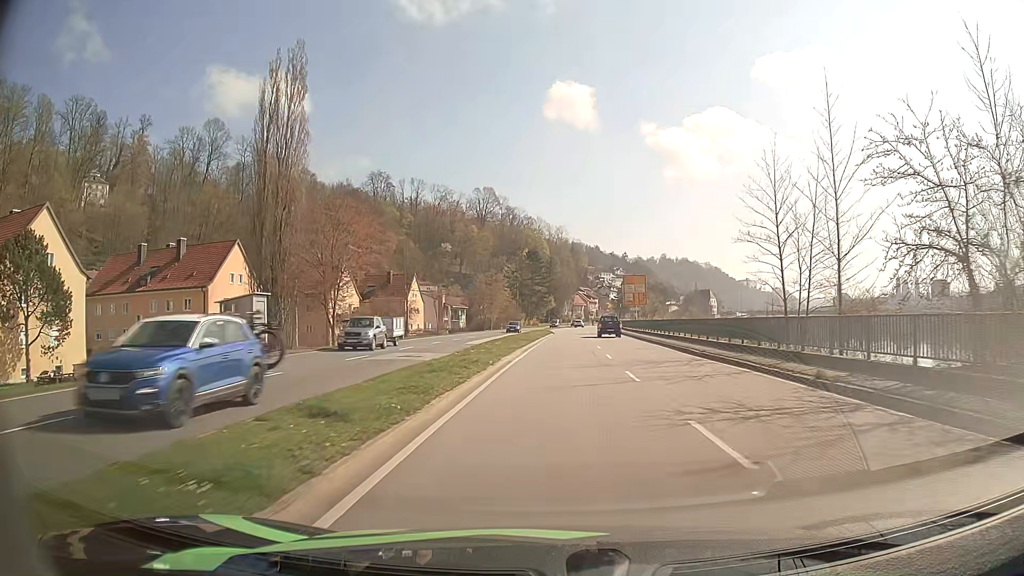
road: primary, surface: asphalt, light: Day
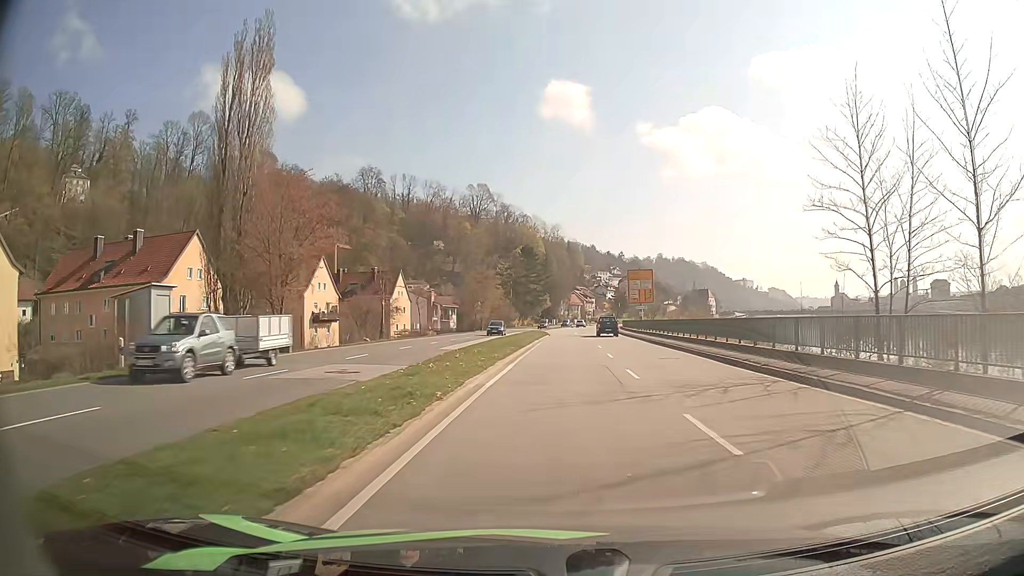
(0.0, +8.4) m; 0°
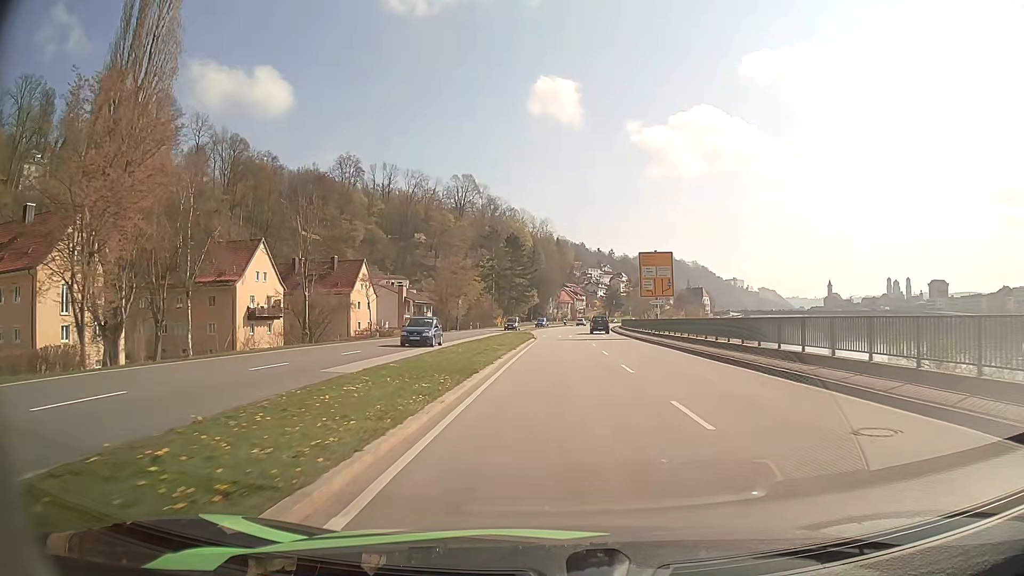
(+0.2, +16.6) m; +1°
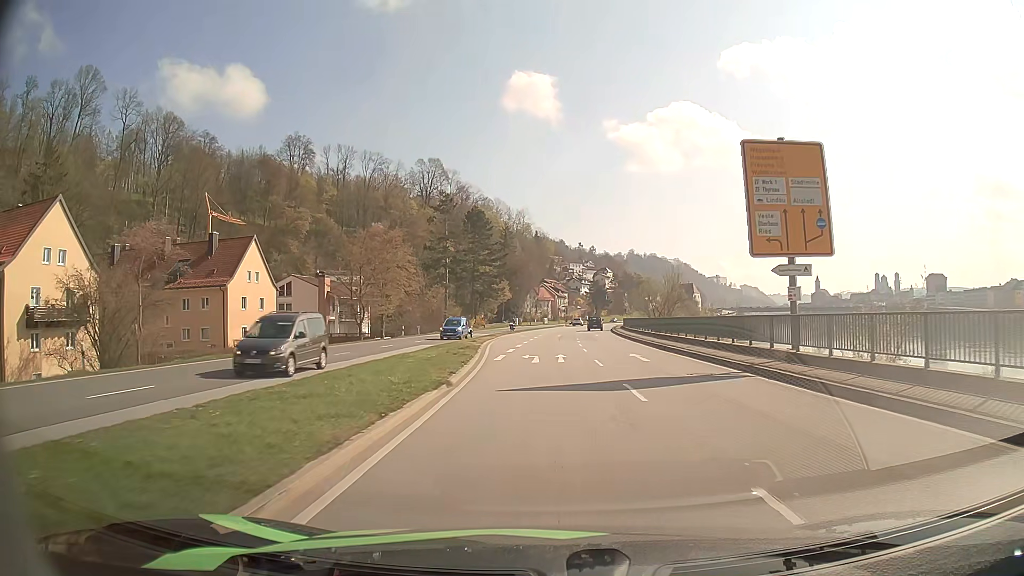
(+0.6, +32.8) m; +2°
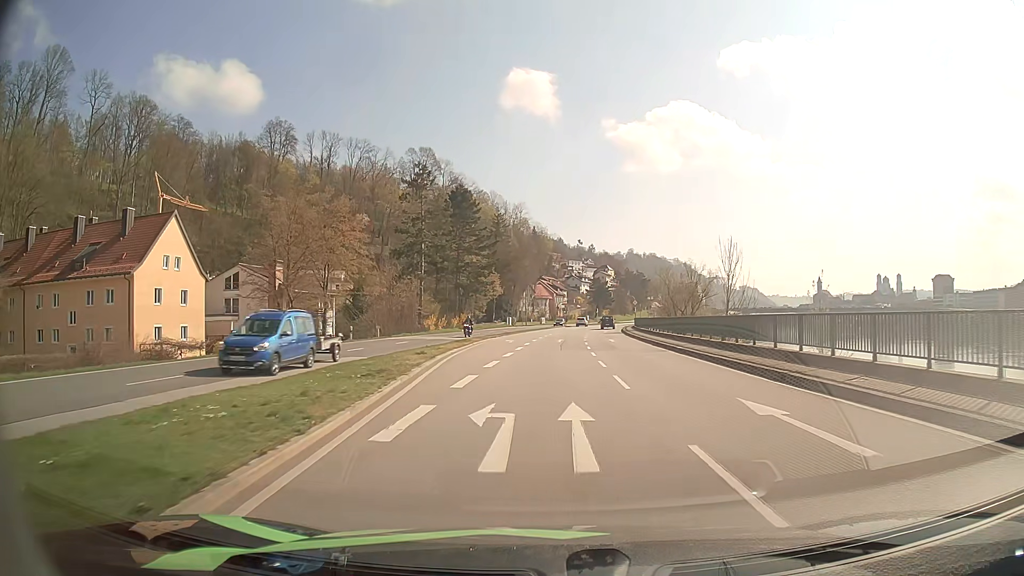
(0.0, +16.1) m; 0°
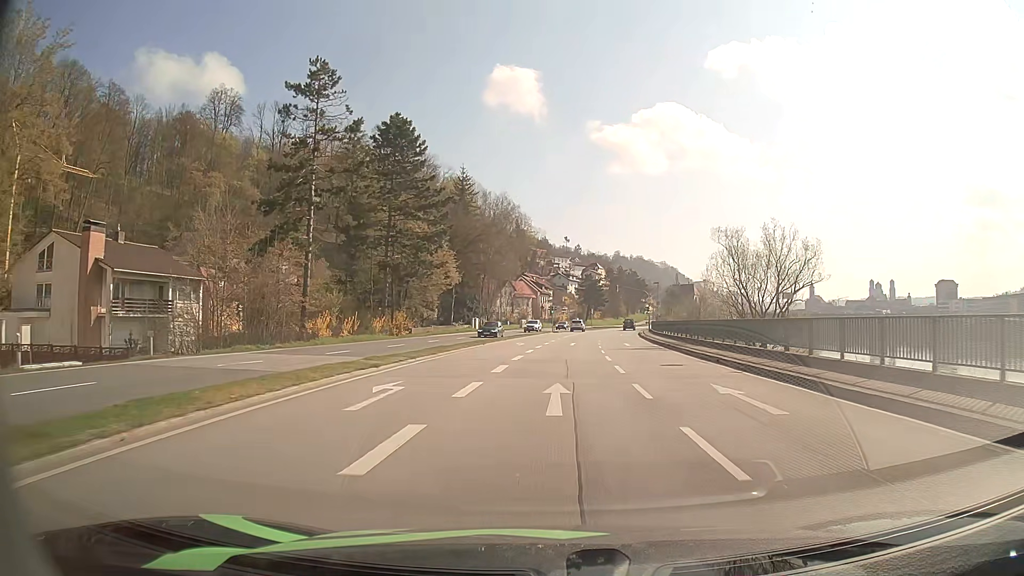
(+0.1, +31.8) m; +1°
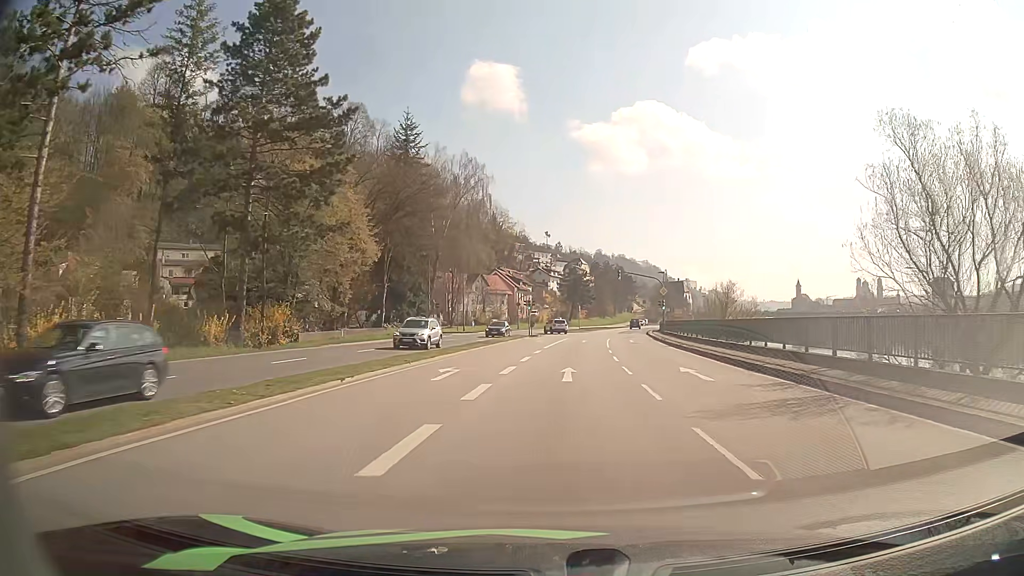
(+0.5, +24.1) m; +2°
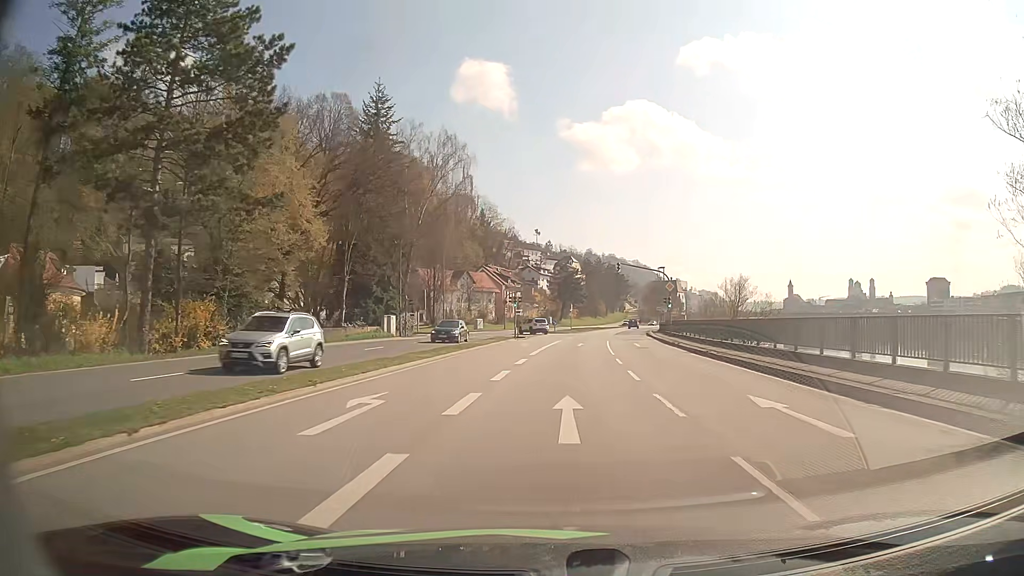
(0.0, +8.0) m; 0°
(0, +10) (0, +20) (+1, +30) (+2, +40) (+2, +50) (+4, +60) (+5, +70) (+6, +80) (+8, +90) (+9, +99) m
